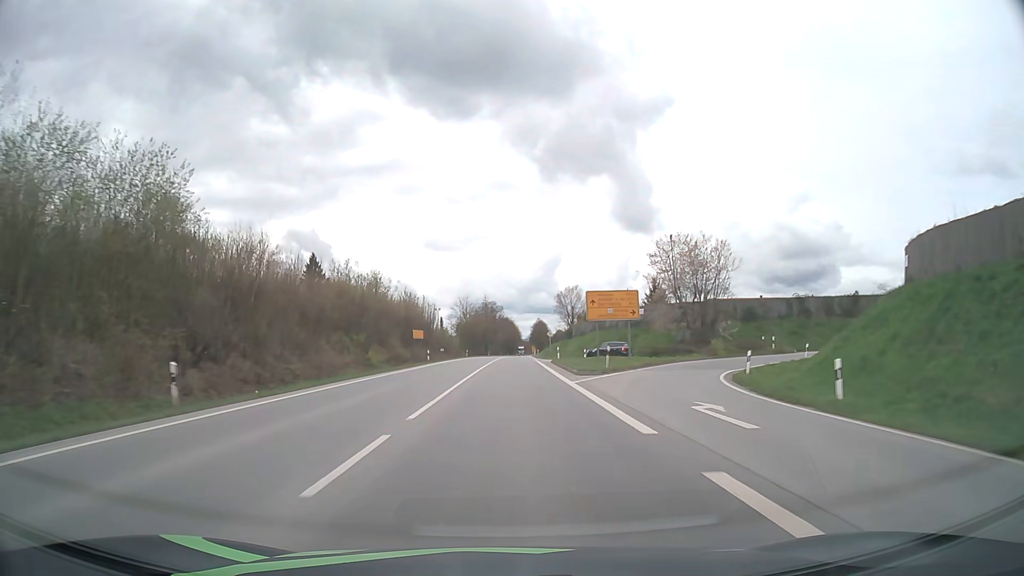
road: primary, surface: asphalt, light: Day
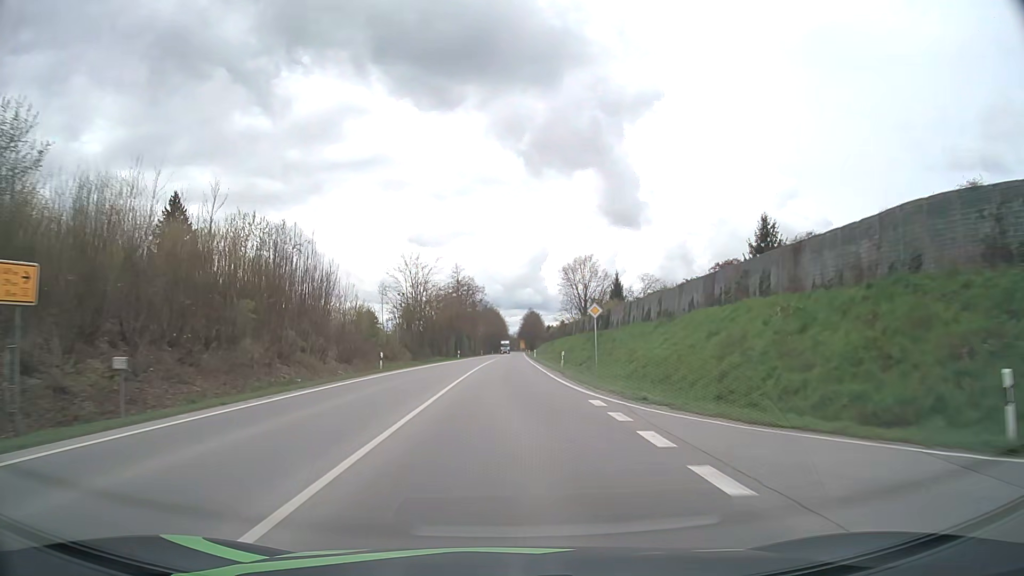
(+0.5, +56.9) m; +1°
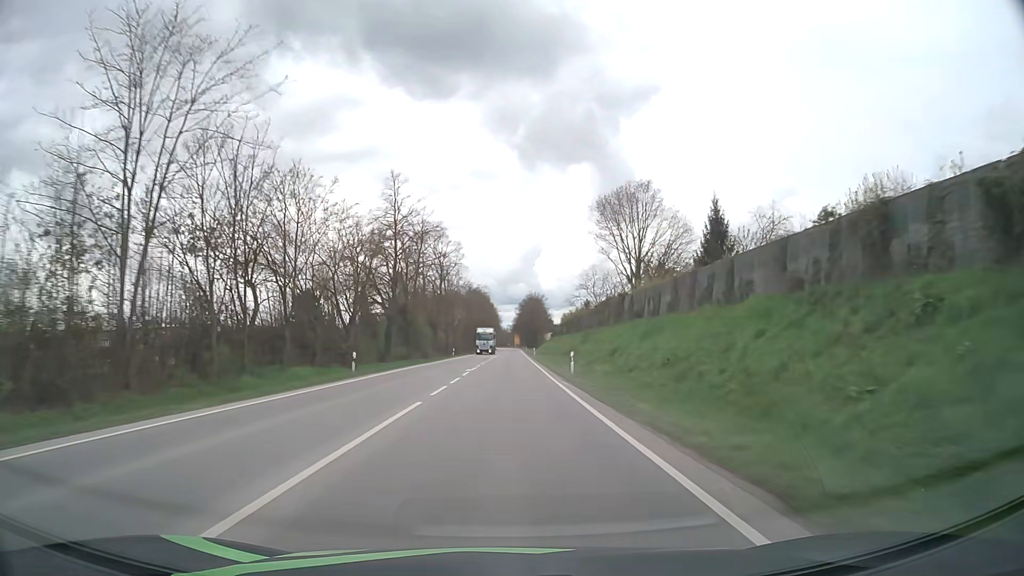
(+0.5, +56.6) m; +1°
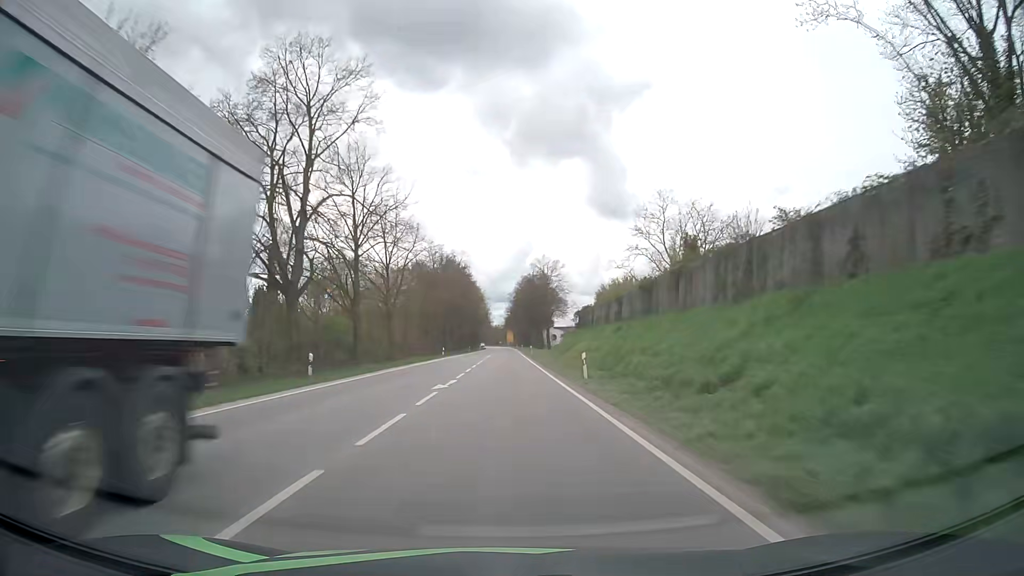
(+0.3, +56.9) m; +1°
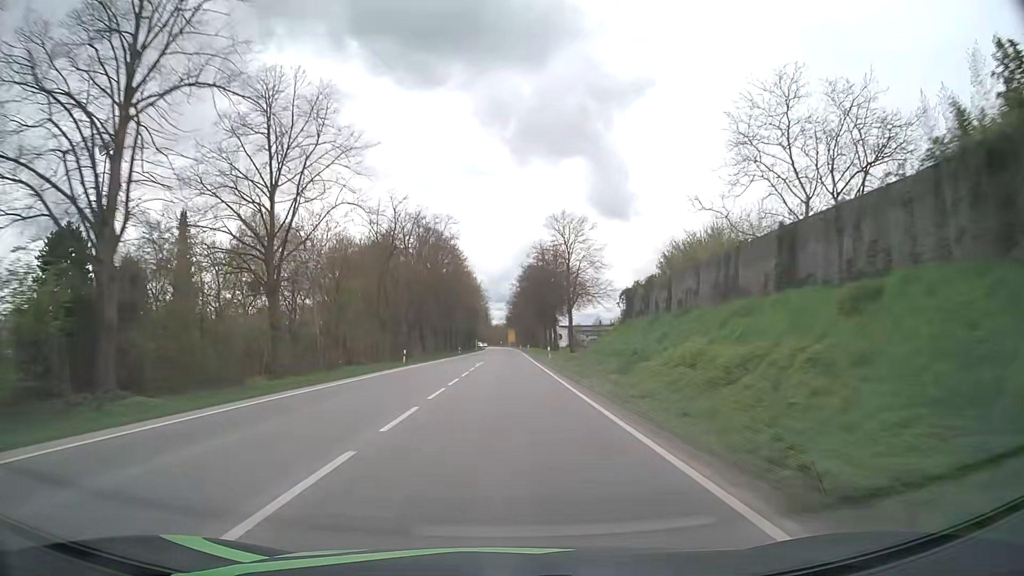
(0.0, +28.6) m; 0°
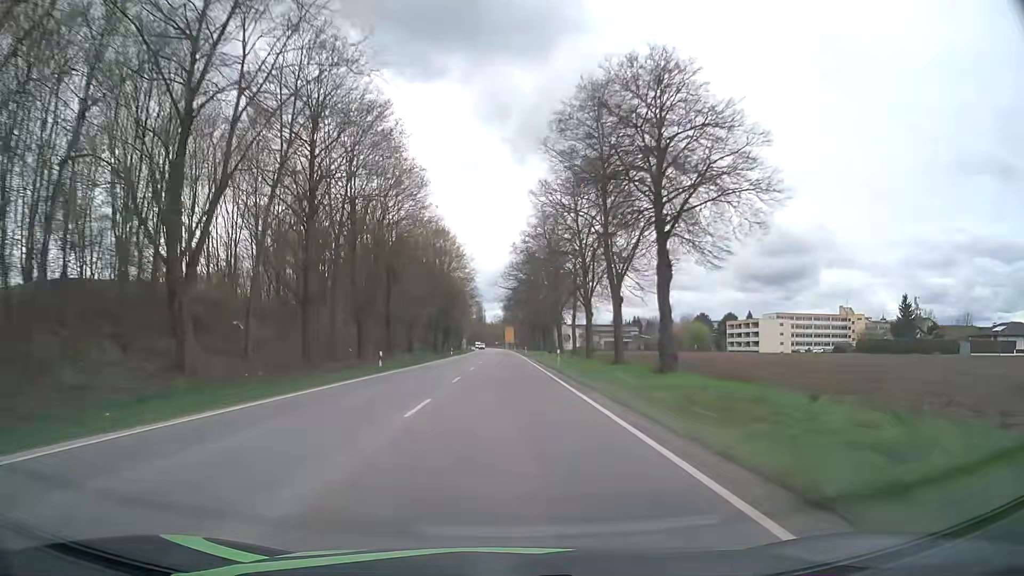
(+0.1, +57.6) m; 0°
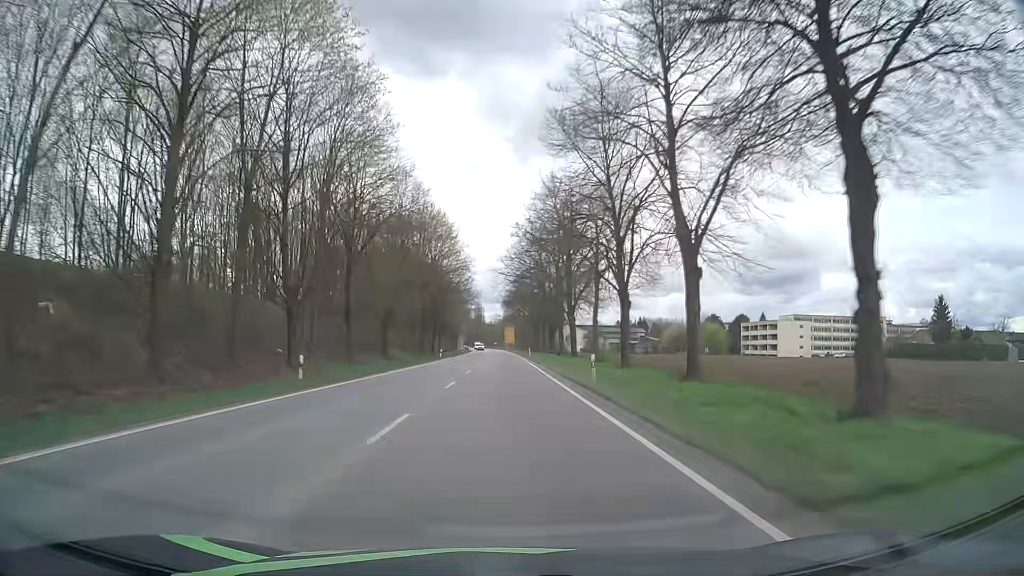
(0.0, +14.4) m; 0°
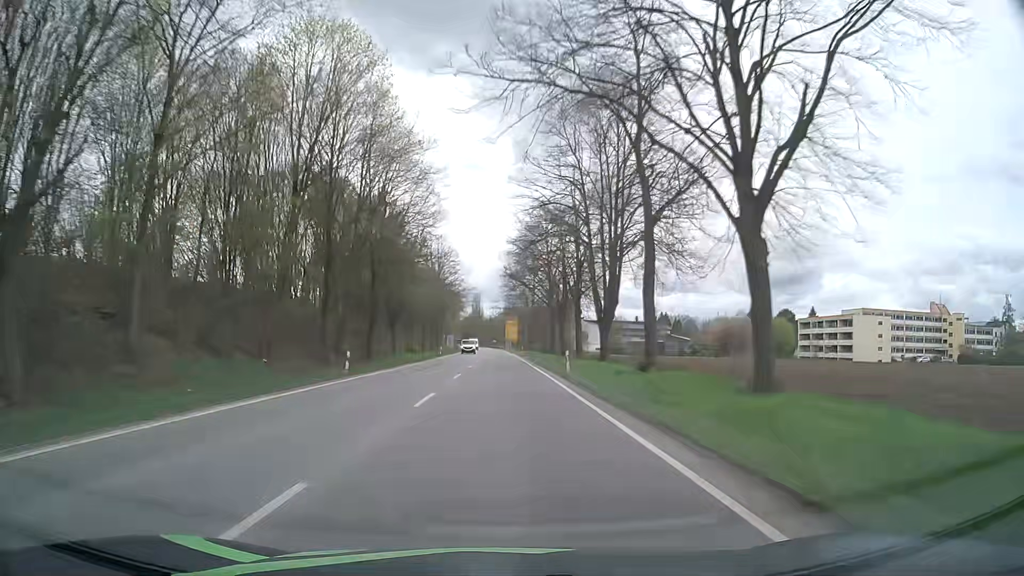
(-0.1, +43.1) m; 0°
(0, +10) (0, +20) (0, +30) (0, +40) (0, +50) (0, +60) (-1, +70) (-1, +80) (-1, +90) (-1, +100) m
